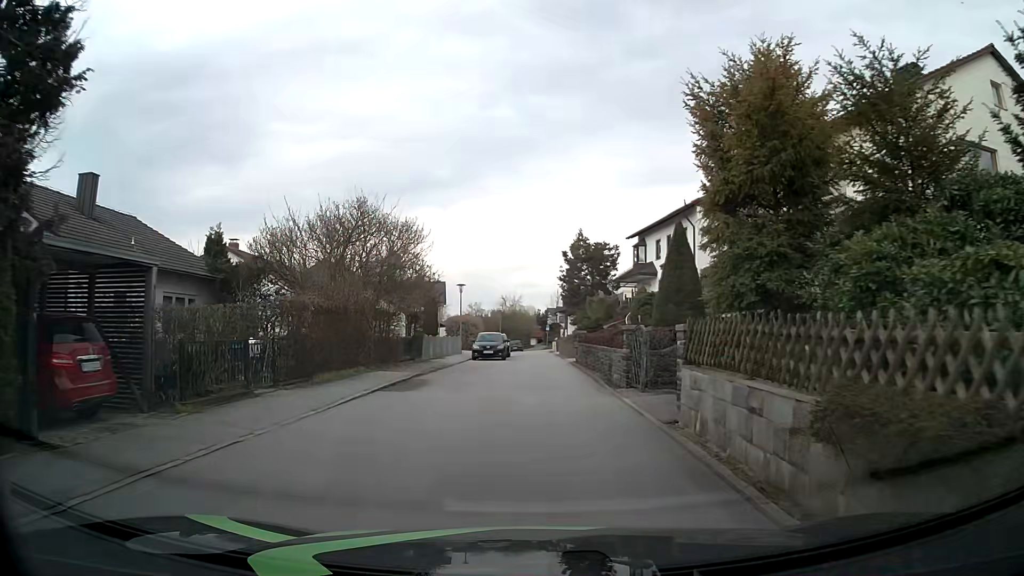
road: residential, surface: asphalt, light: Day
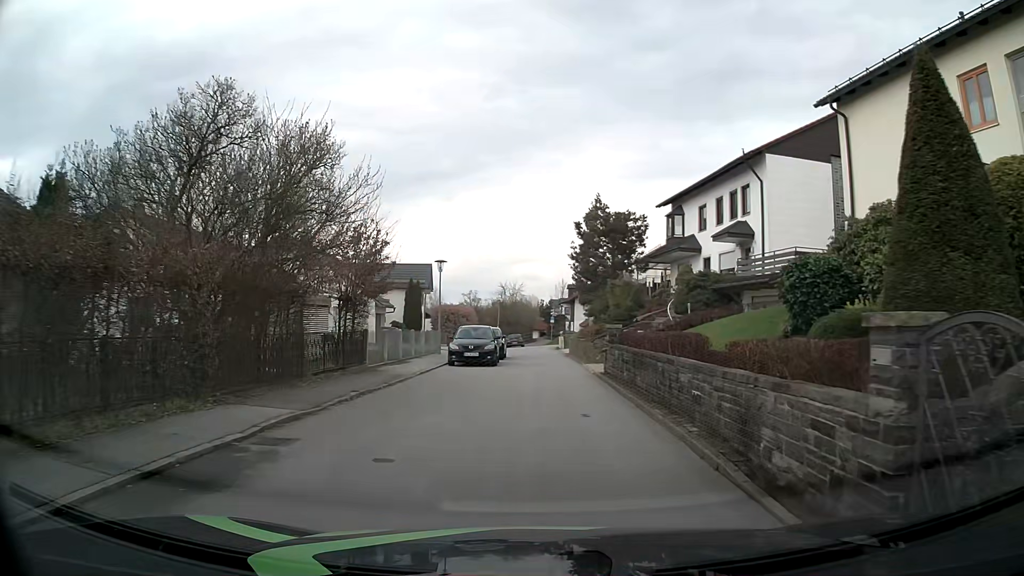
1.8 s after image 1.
(-0.3, +11.1) m; -1°
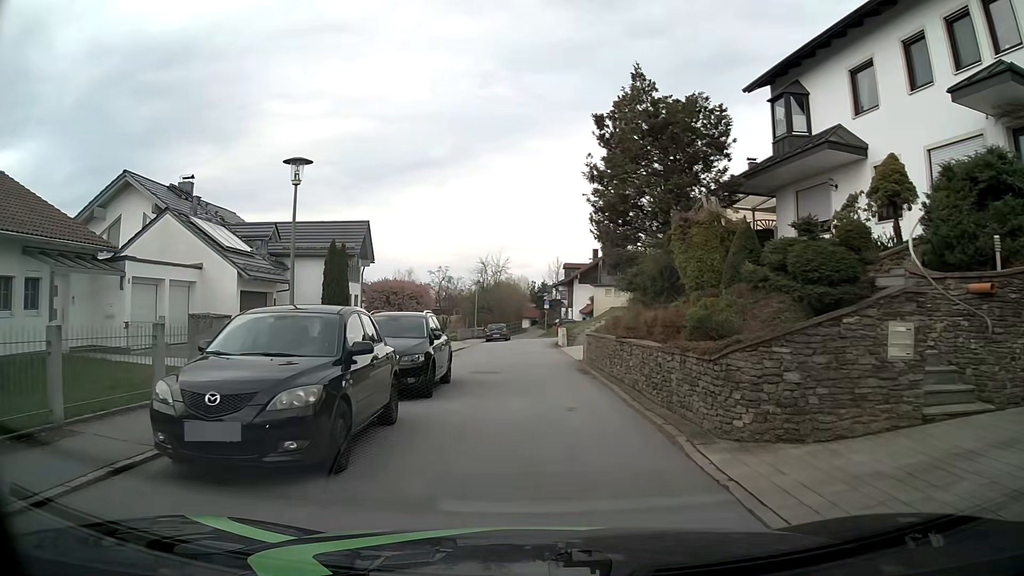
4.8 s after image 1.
(+0.2, +18.6) m; +1°
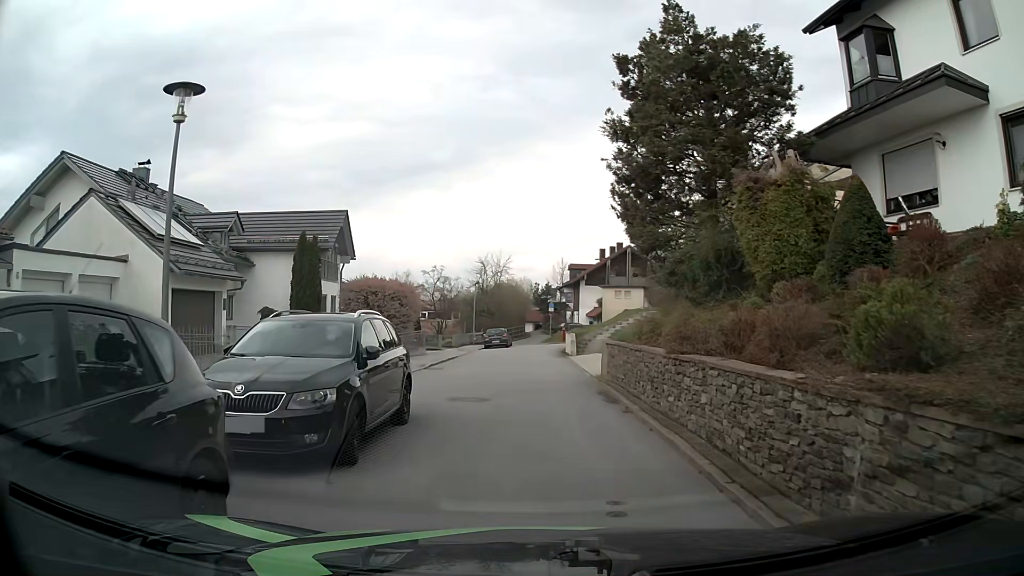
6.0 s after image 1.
(0.0, +5.0) m; -1°
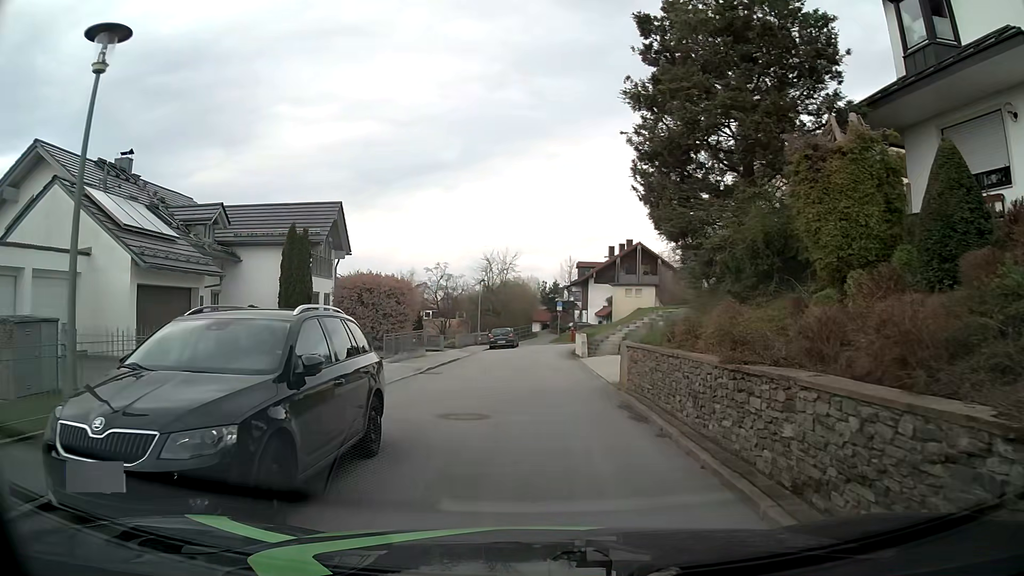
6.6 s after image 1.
(0.0, +2.3) m; -3°
